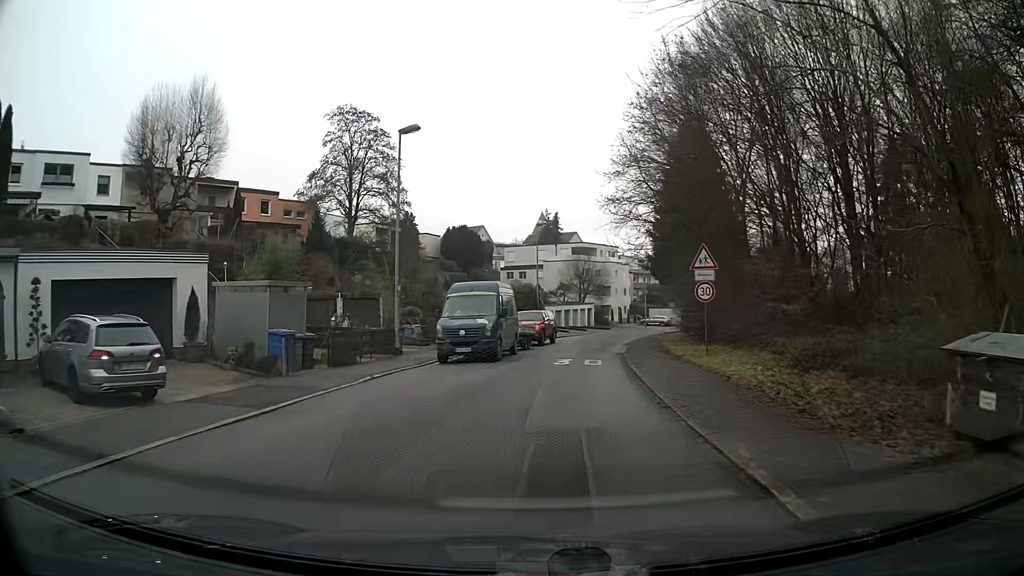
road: residential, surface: asphalt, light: Day
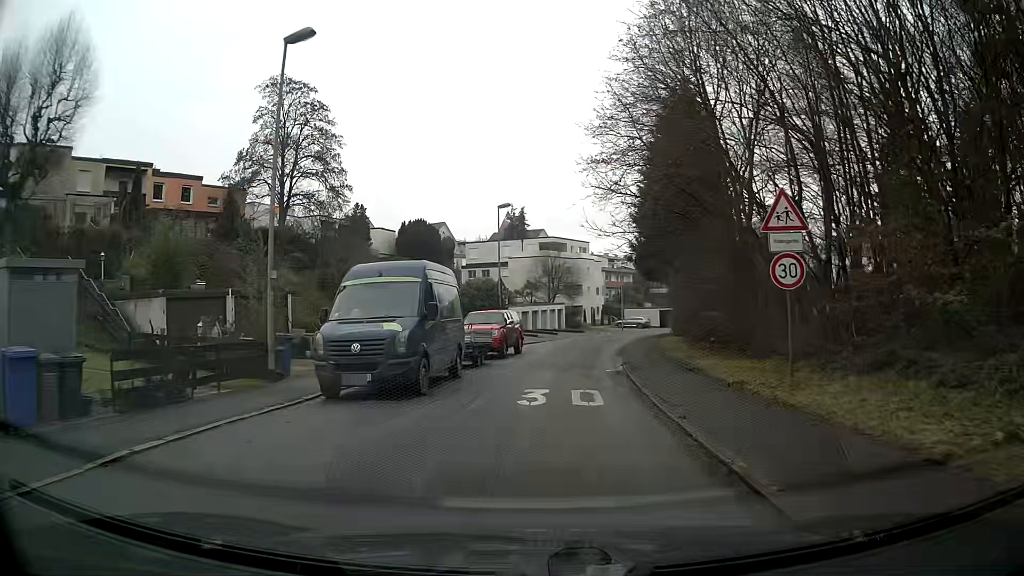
(+0.2, +8.9) m; +3°
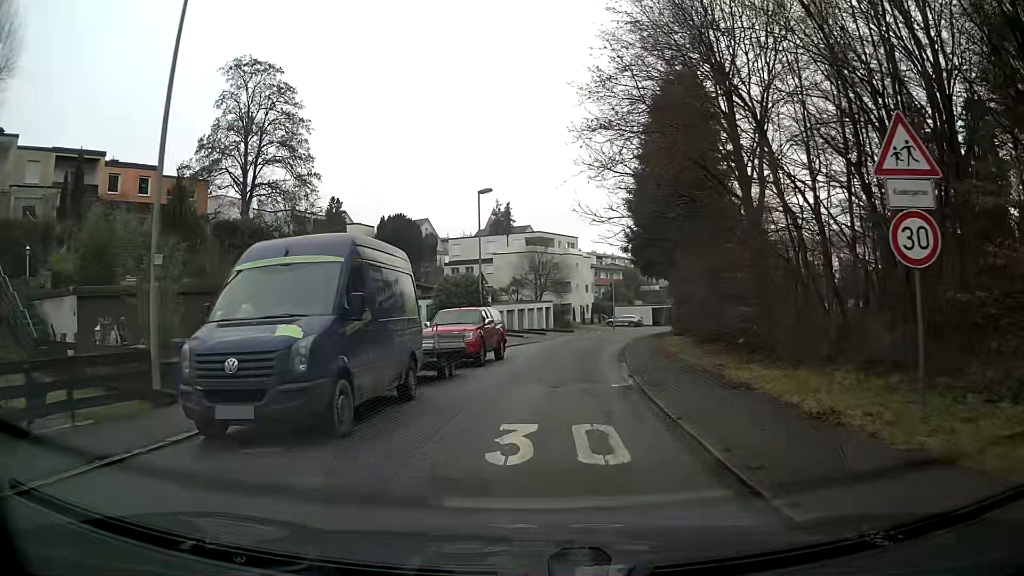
(0.0, +4.5) m; +1°
(0, +10) (+1, +20) (+2, +30) (+4, +40) (+6, +49) (+8, +59) (+11, +69) (+14, +78) (+18, +87) (+24, +96) m
